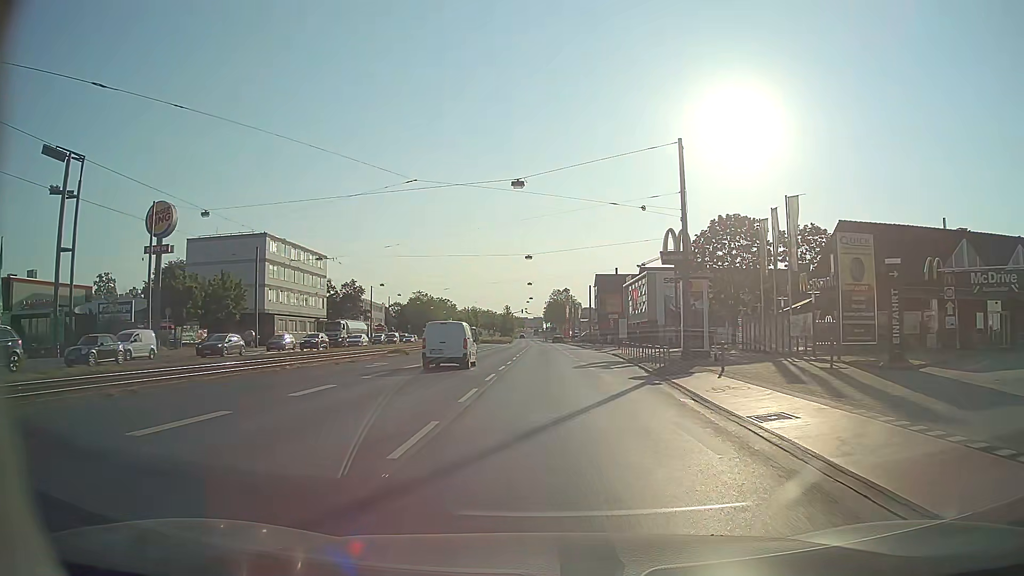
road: primary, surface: asphalt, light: Day
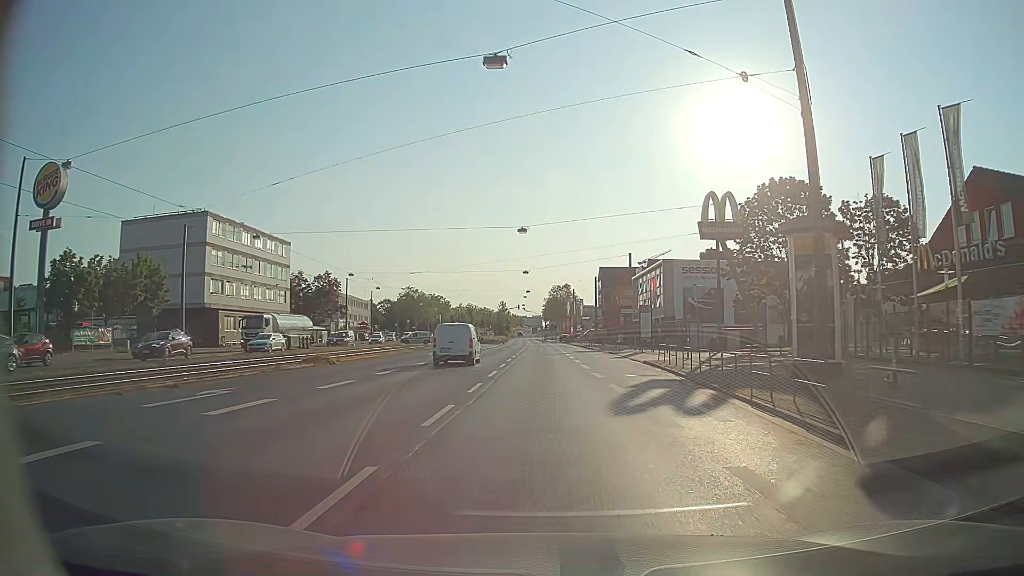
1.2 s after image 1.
(0.0, +15.9) m; 0°
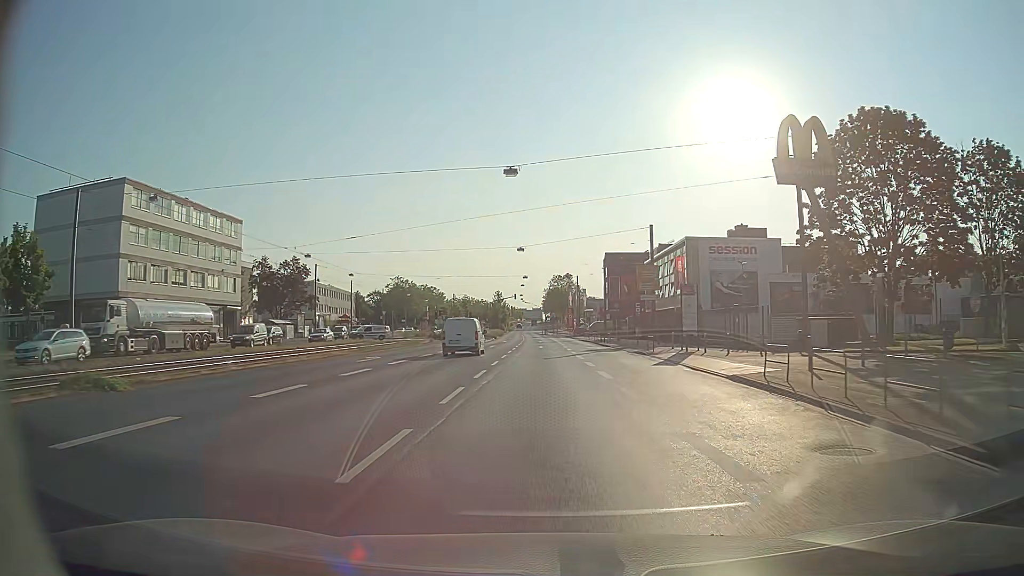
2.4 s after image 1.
(0.0, +16.0) m; 0°
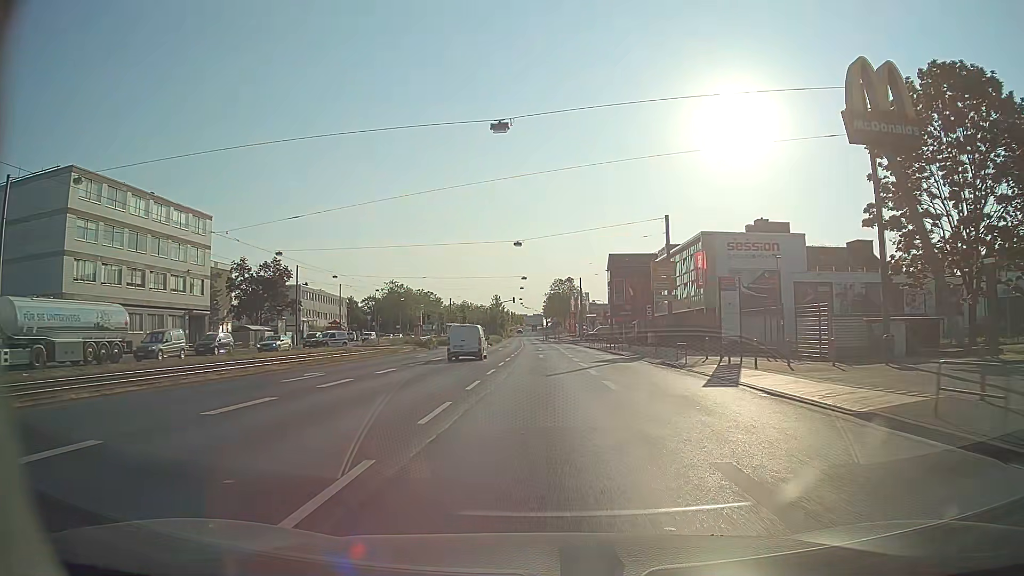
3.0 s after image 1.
(0.0, +8.0) m; 0°
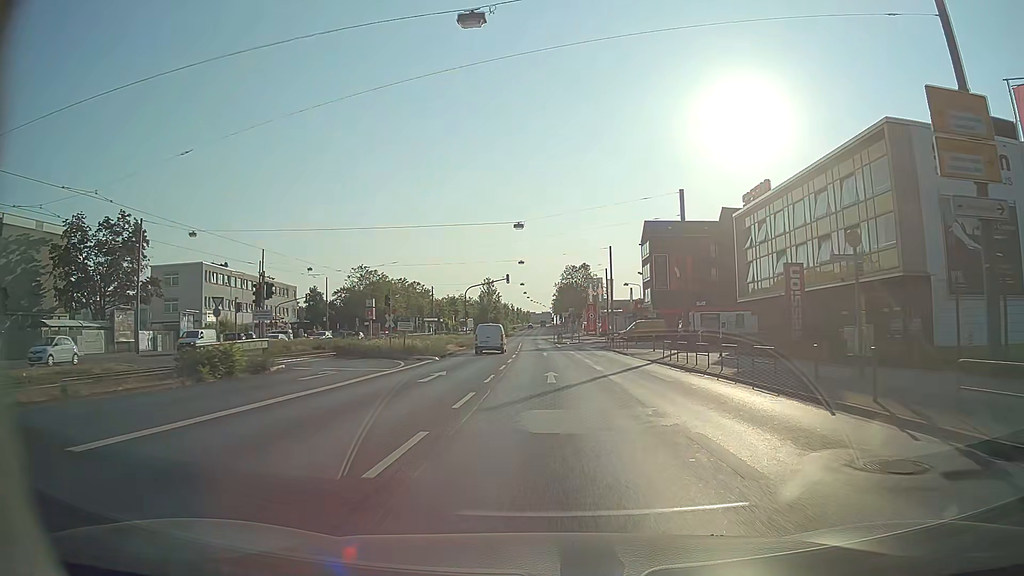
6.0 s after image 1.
(-0.4, +40.4) m; -1°
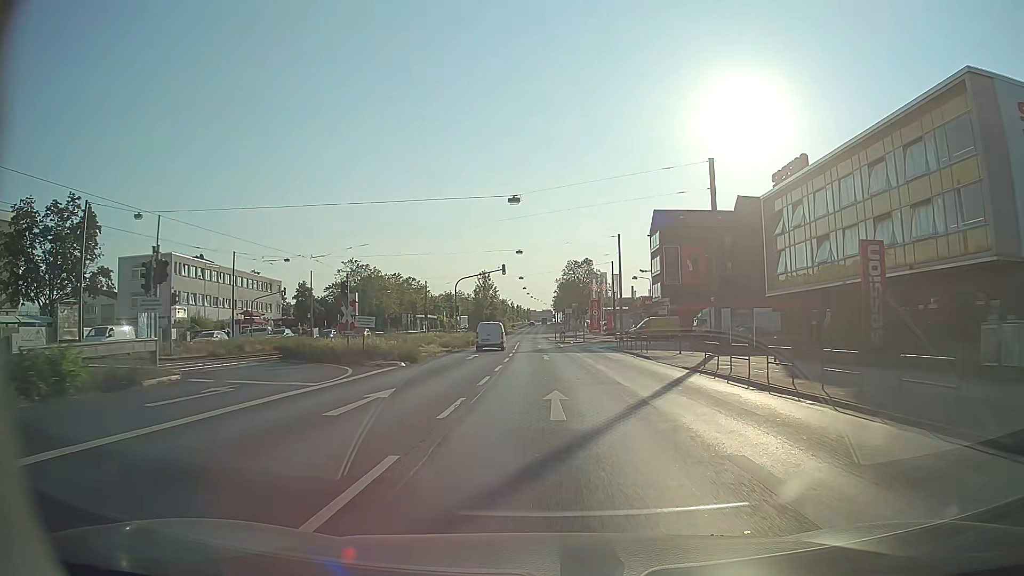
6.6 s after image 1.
(0.0, +8.1) m; 0°
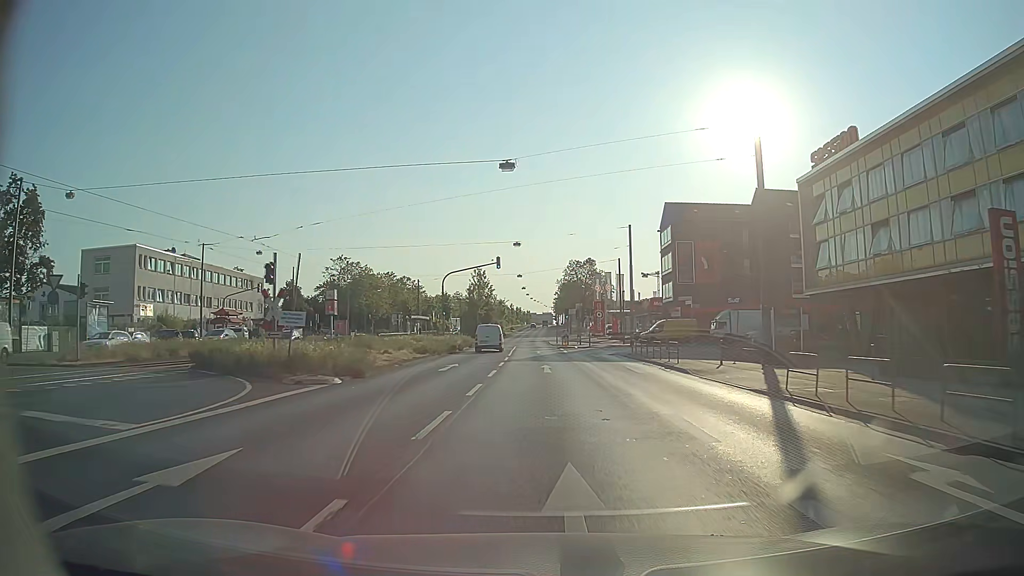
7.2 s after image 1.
(0.0, +8.1) m; 0°
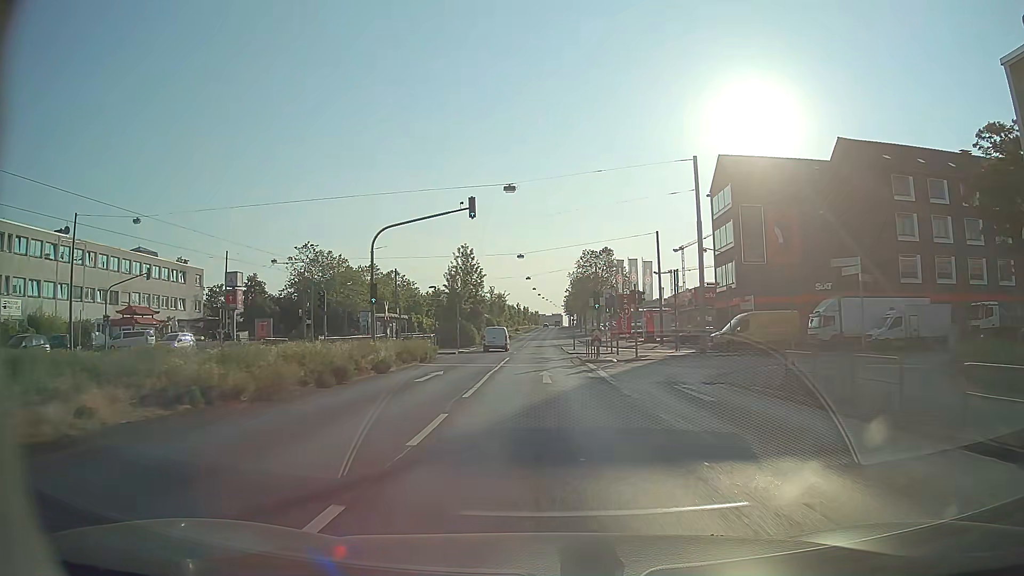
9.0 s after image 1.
(-0.2, +24.4) m; -1°
(0, +10) (0, +20) (0, +30) (0, +40) (0, +50) (0, +60) (0, +70) (0, +80) (0, +90) (0, +100) m
